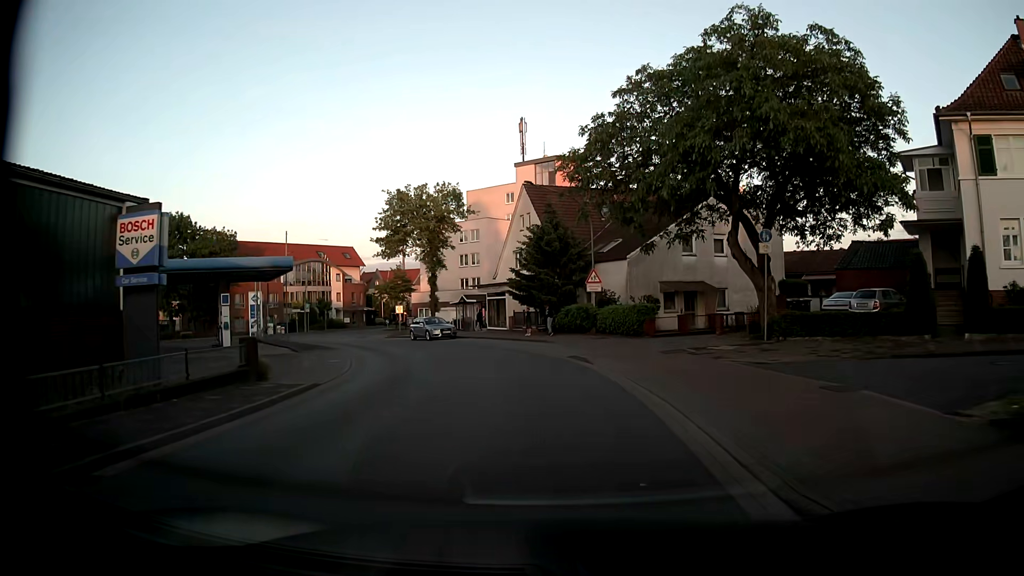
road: tertiary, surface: asphalt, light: Day
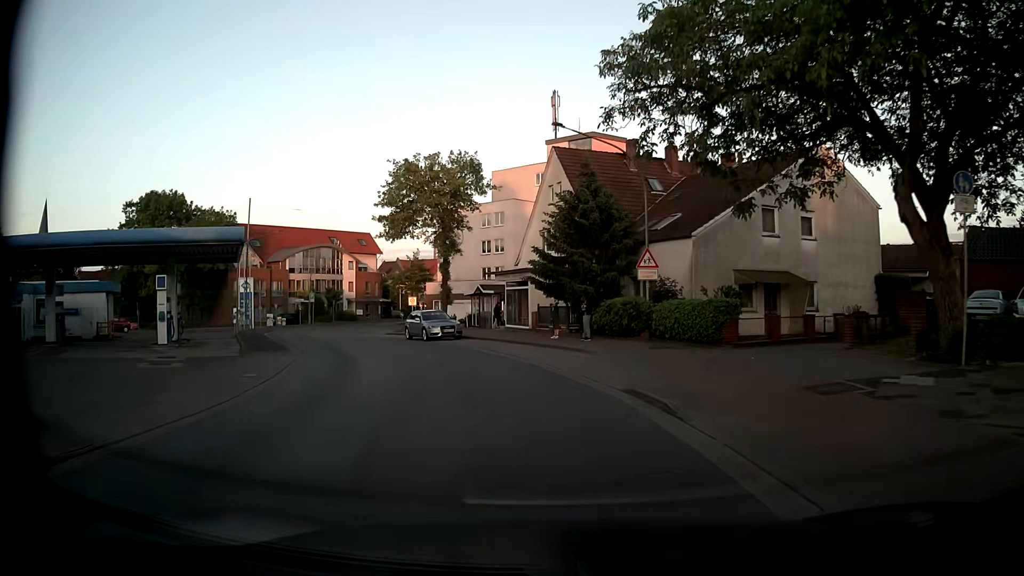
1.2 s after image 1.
(-0.2, +9.8) m; -4°
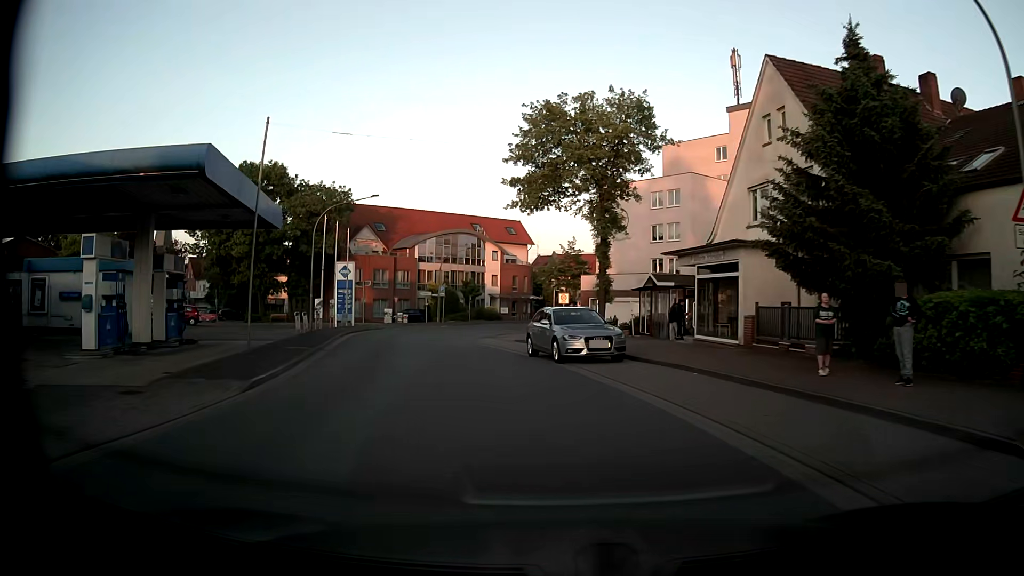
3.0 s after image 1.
(-1.4, +14.5) m; -14°
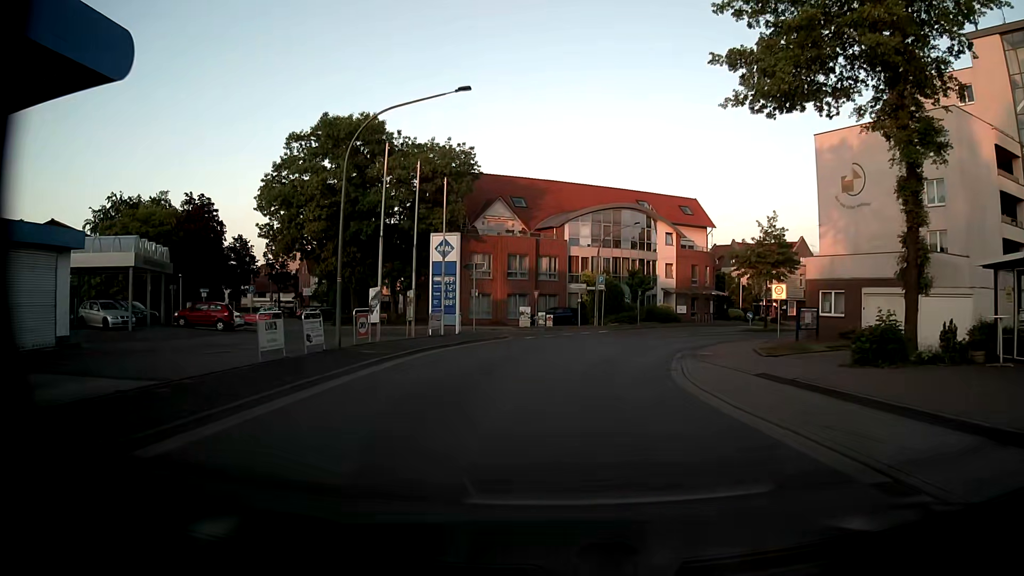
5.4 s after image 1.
(-2.5, +19.0) m; -13°
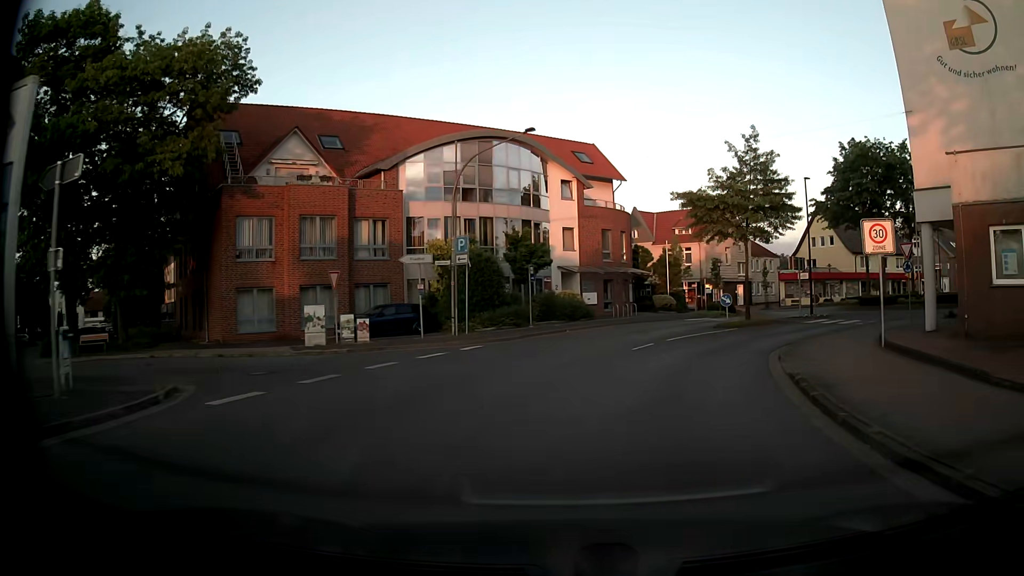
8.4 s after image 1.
(+1.4, +24.1) m; +12°
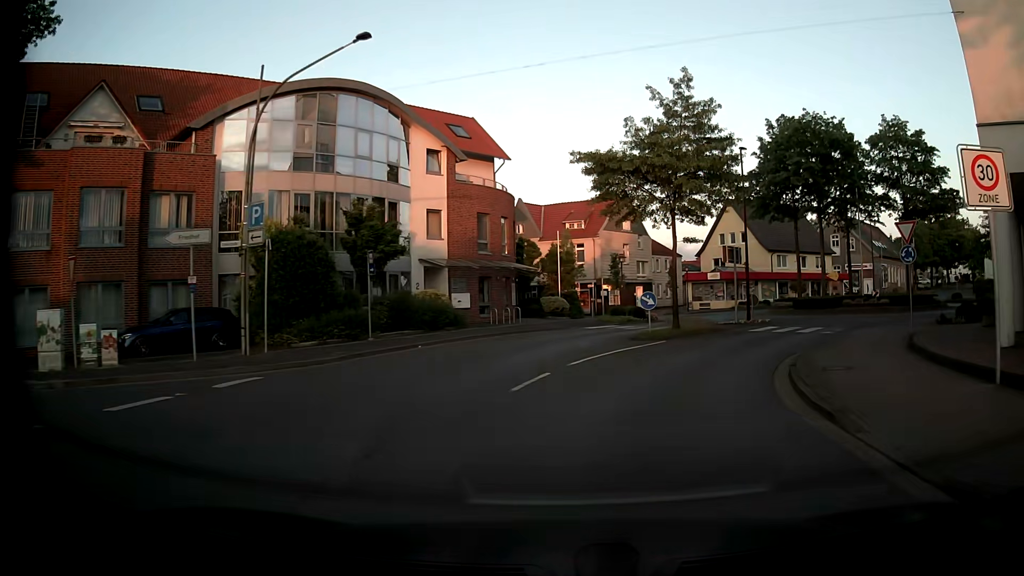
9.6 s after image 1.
(+0.8, +9.2) m; +10°
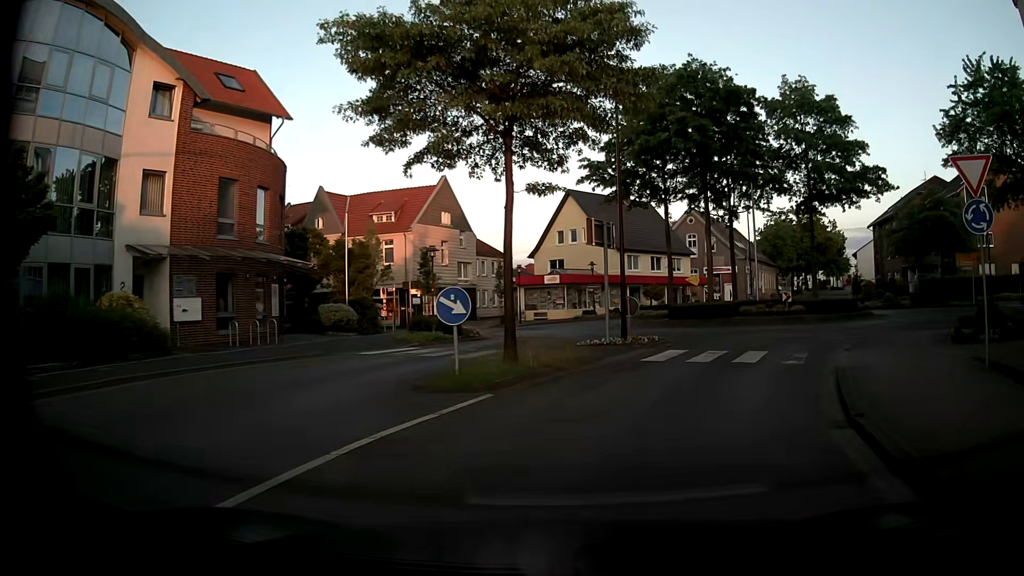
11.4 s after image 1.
(+1.4, +11.6) m; +15°
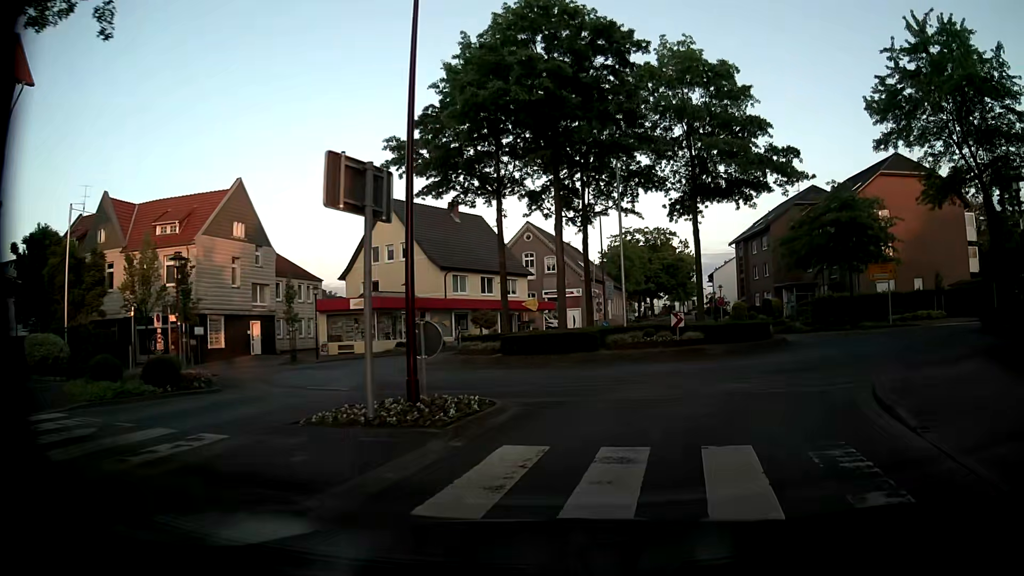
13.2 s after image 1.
(+1.2, +10.0) m; +13°
(+1, +10) (+6, +19) (+12, +27) (+9, +36) (0, +38) (-9, +34) (-18, +31) (-28, +32) (-38, +32) (-48, +33) m
